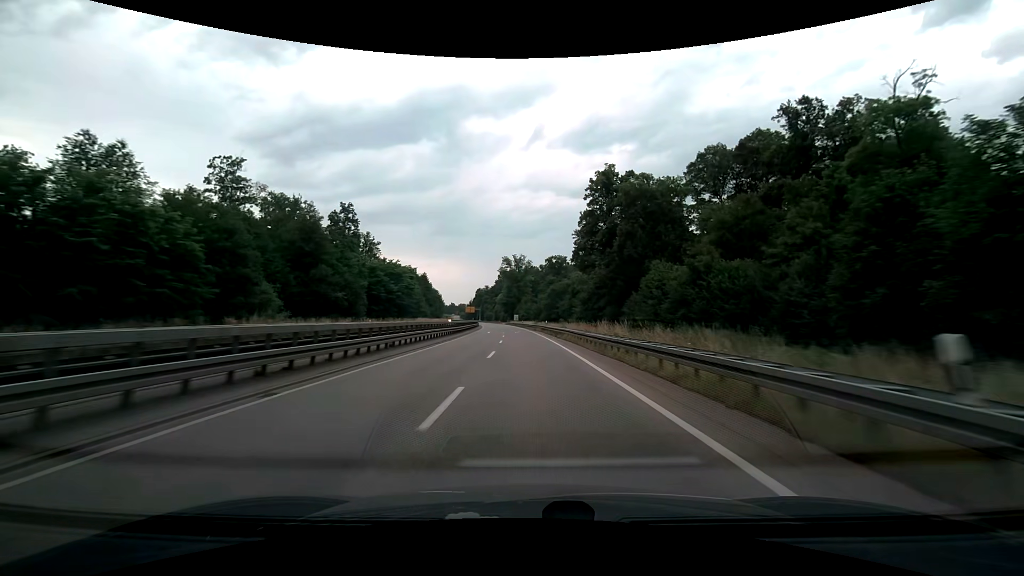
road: trunk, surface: asphalt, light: Day
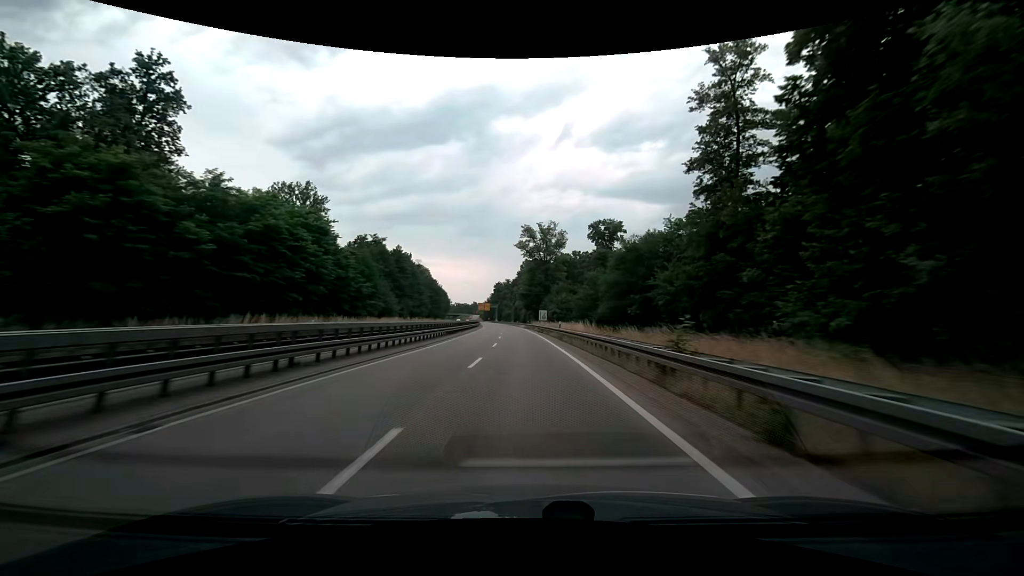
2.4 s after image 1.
(-1.4, +63.2) m; -3°
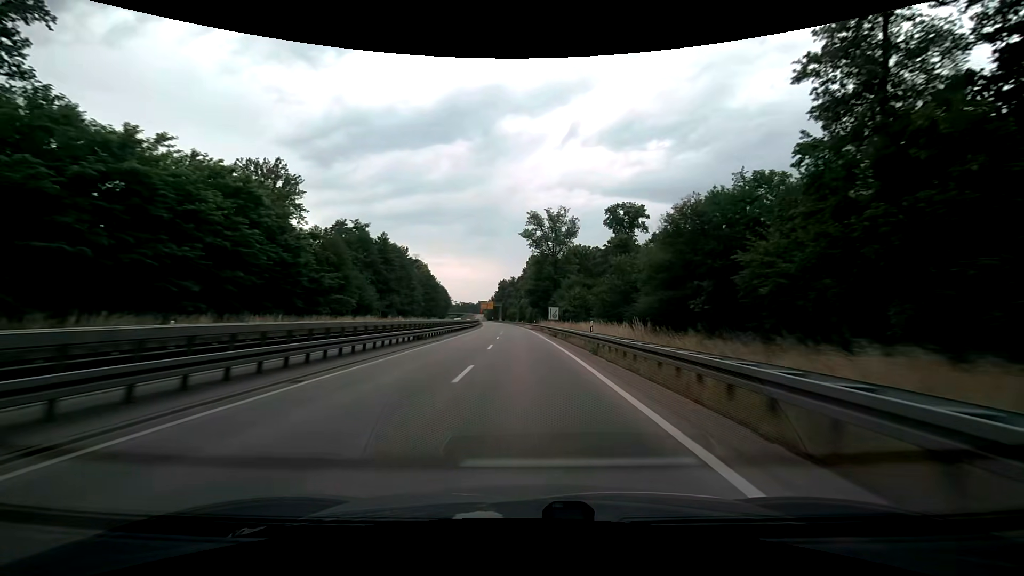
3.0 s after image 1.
(-0.2, +15.5) m; -1°
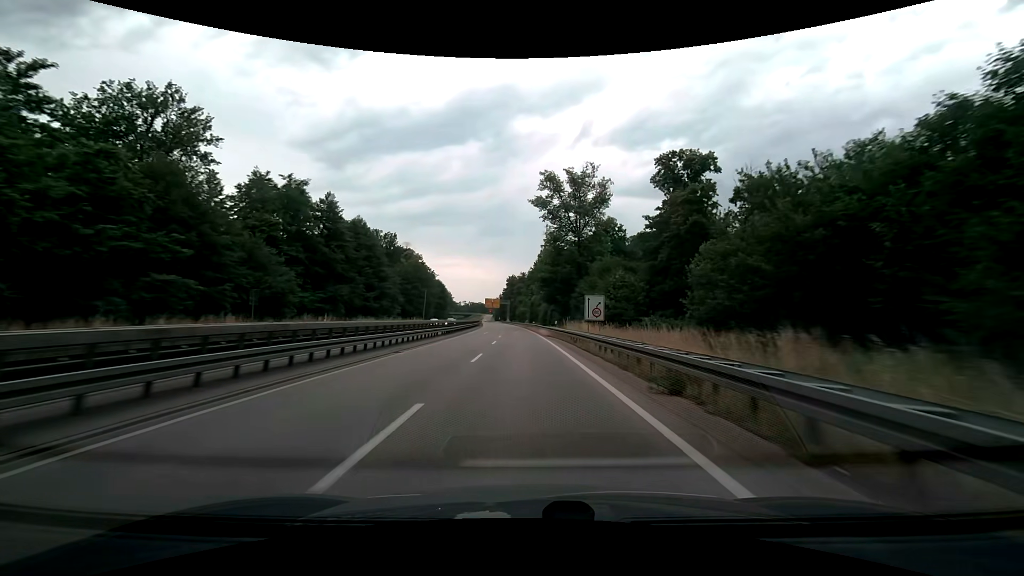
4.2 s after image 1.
(-0.4, +30.3) m; -1°
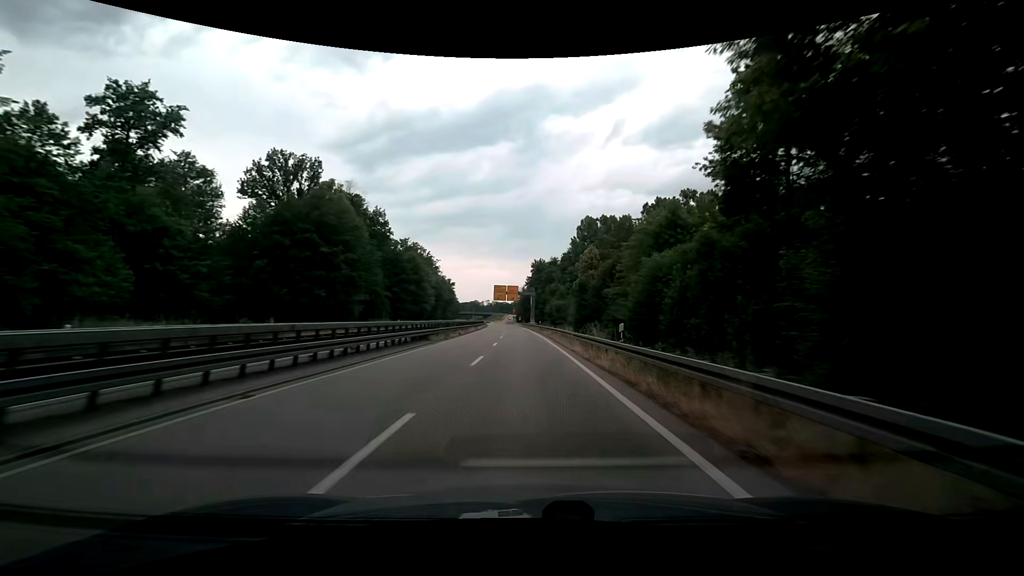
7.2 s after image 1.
(-1.9, +71.9) m; -3°
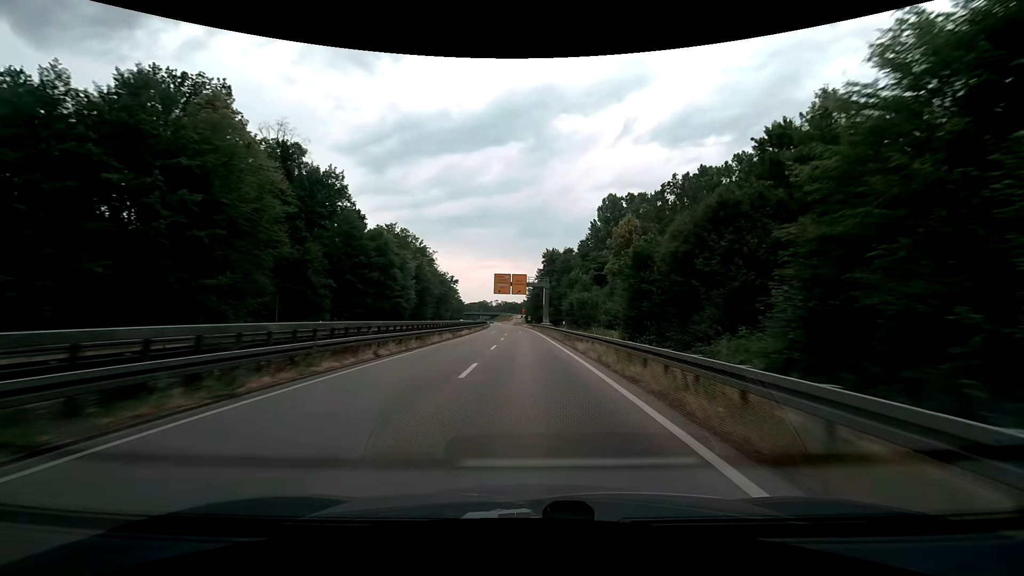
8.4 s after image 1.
(-0.4, +27.3) m; -1°
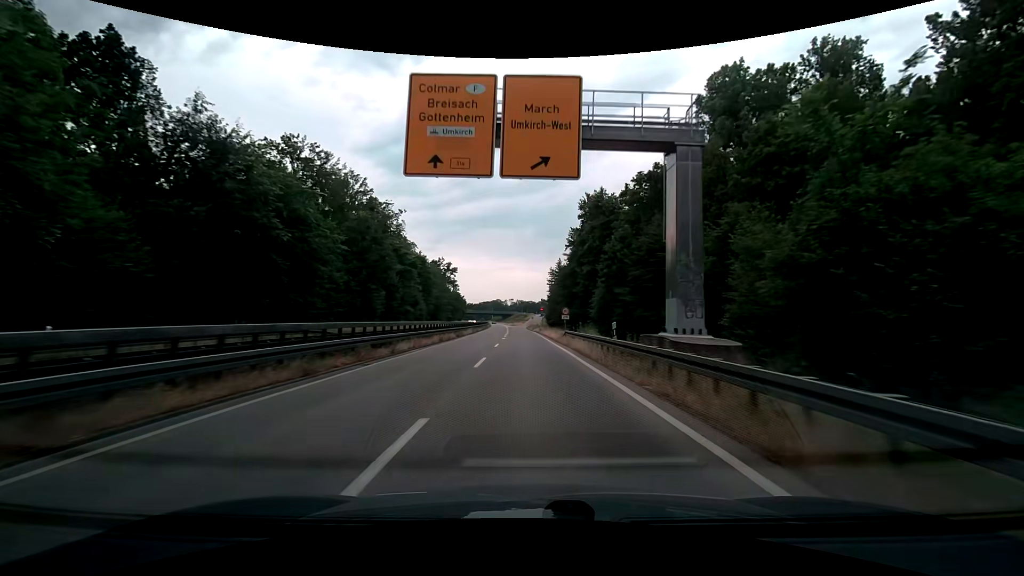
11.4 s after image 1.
(-1.4, +66.6) m; -3°
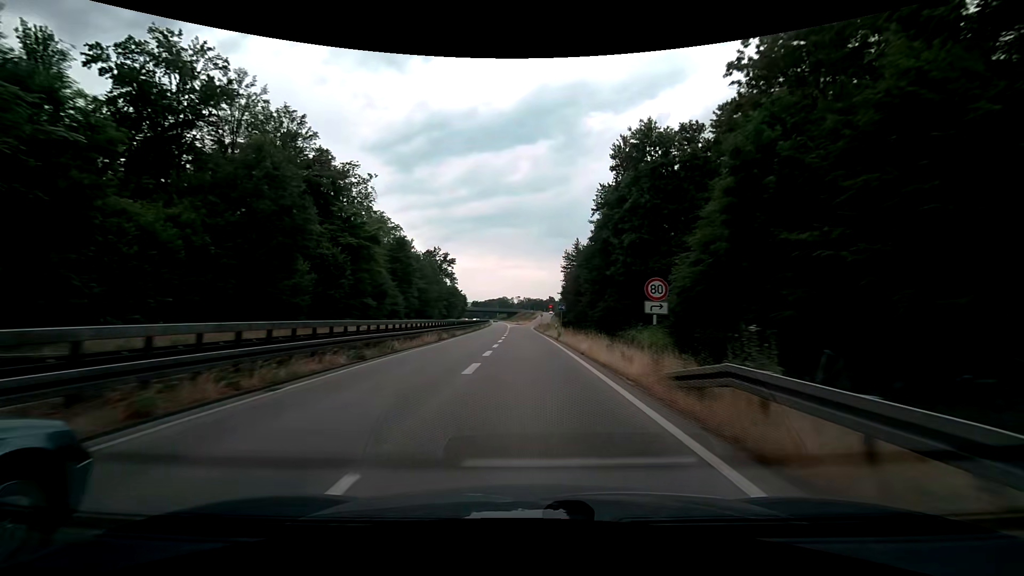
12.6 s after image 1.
(+0.1, +26.0) m; 0°
(0, +10) (0, +20) (0, +30) (-1, +40) (-1, +50) (-1, +60) (-1, +70) (-1, +80) (-1, +90) (-1, +100) m
